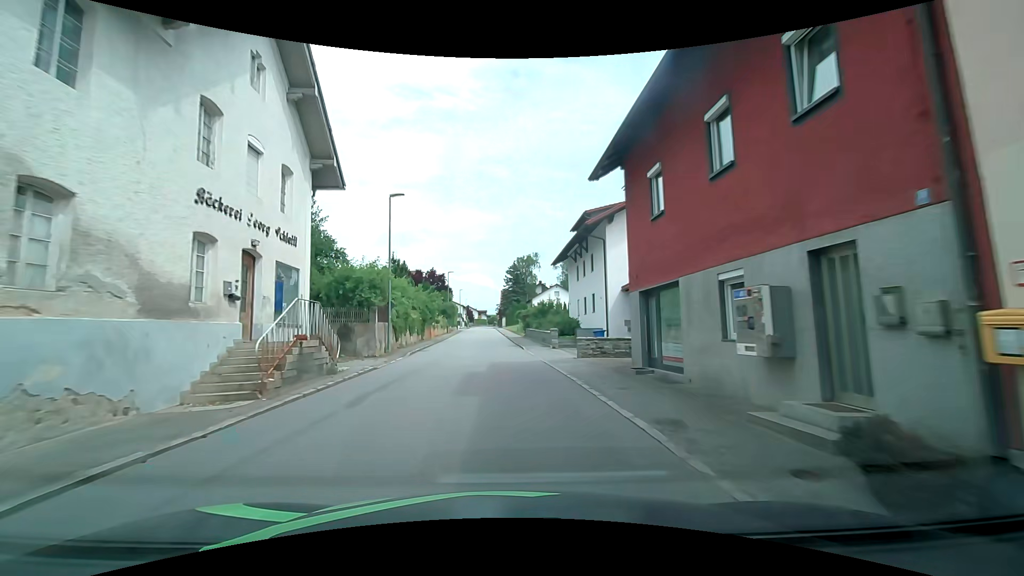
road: secondary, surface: asphalt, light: Day
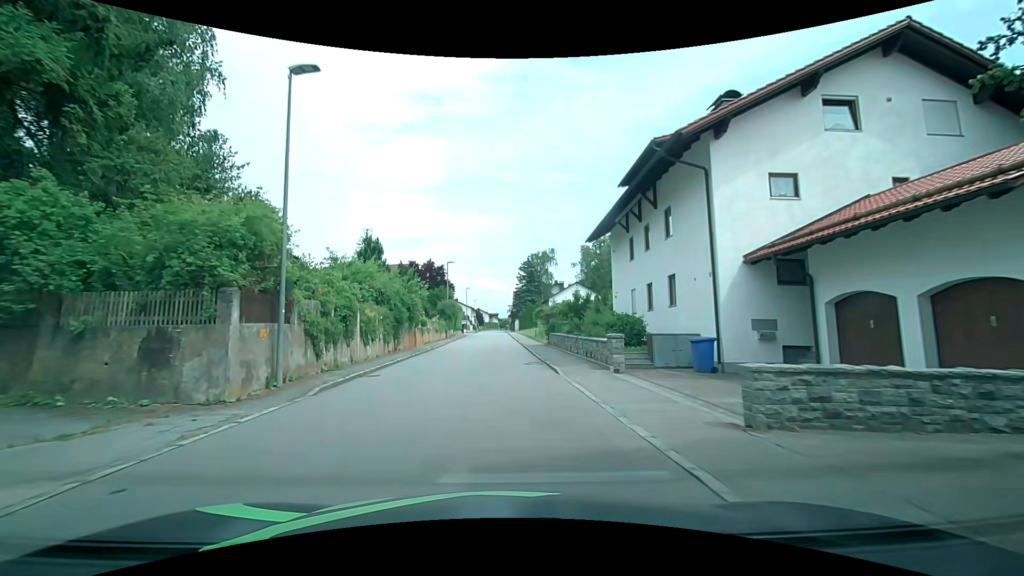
(-0.1, +13.9) m; -2°
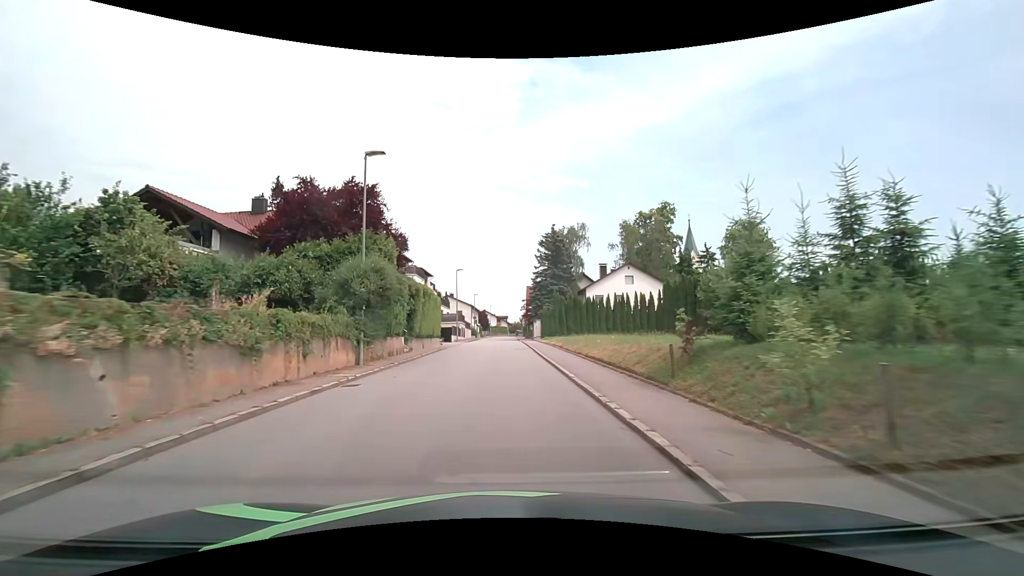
(-0.1, +35.0) m; -1°
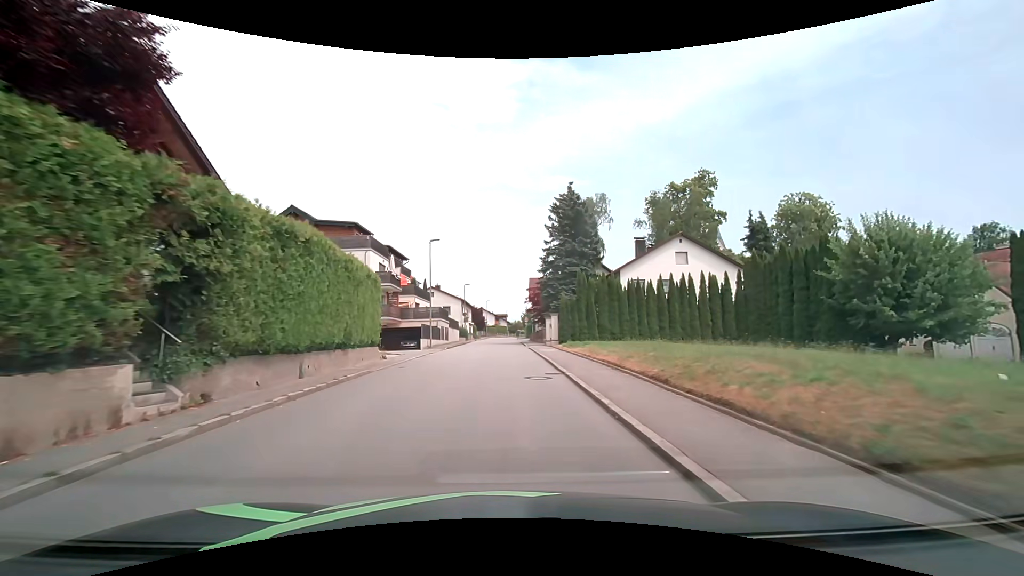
(+0.2, +19.6) m; +1°
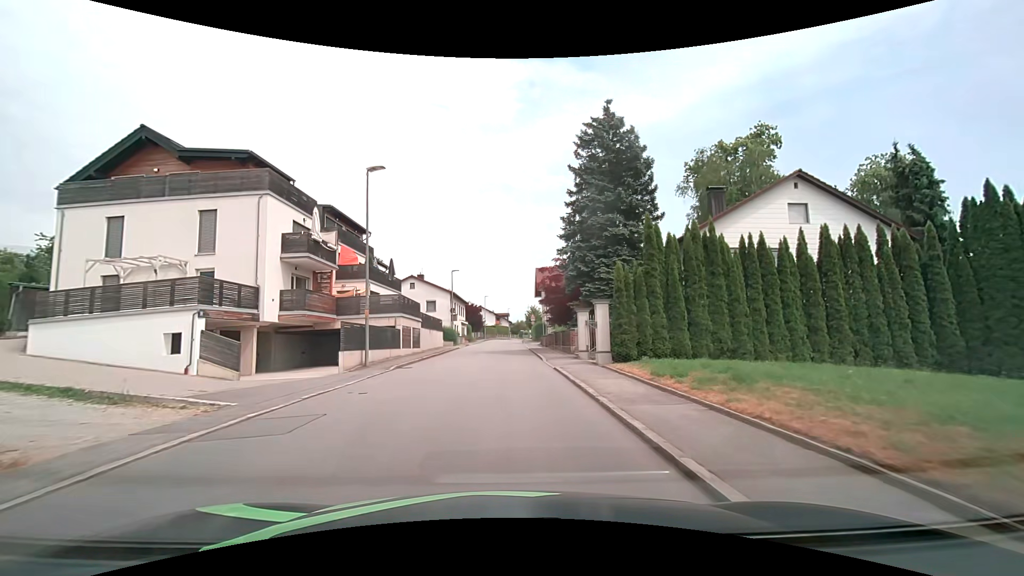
(0.0, +17.7) m; 0°
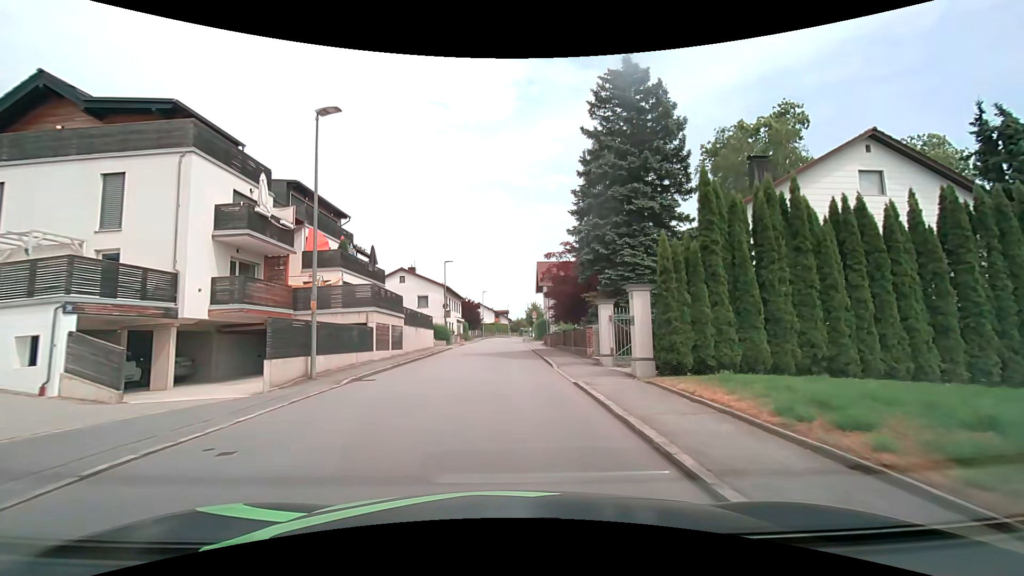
(0.0, +5.5) m; 0°
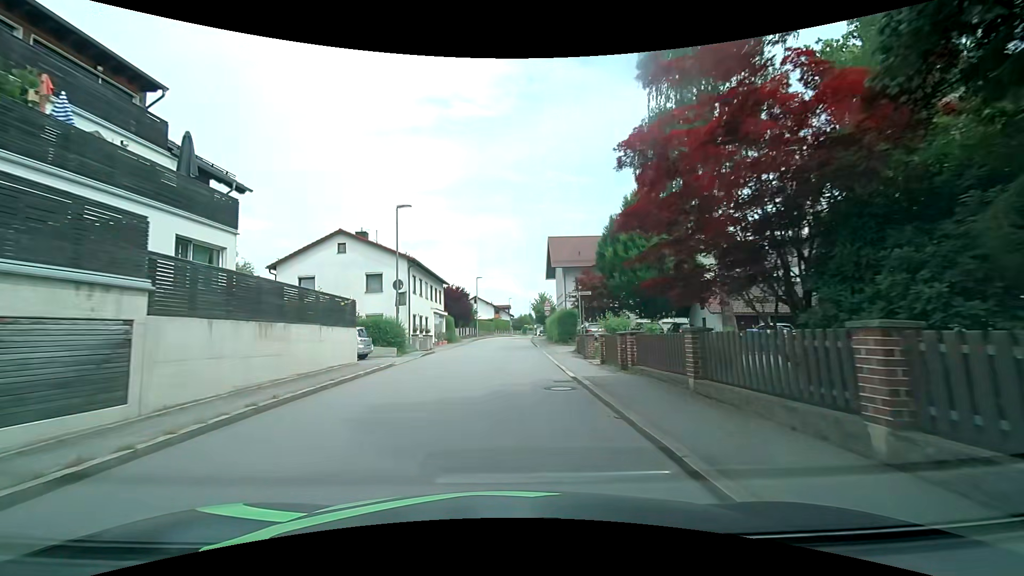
(+0.1, +20.5) m; 0°
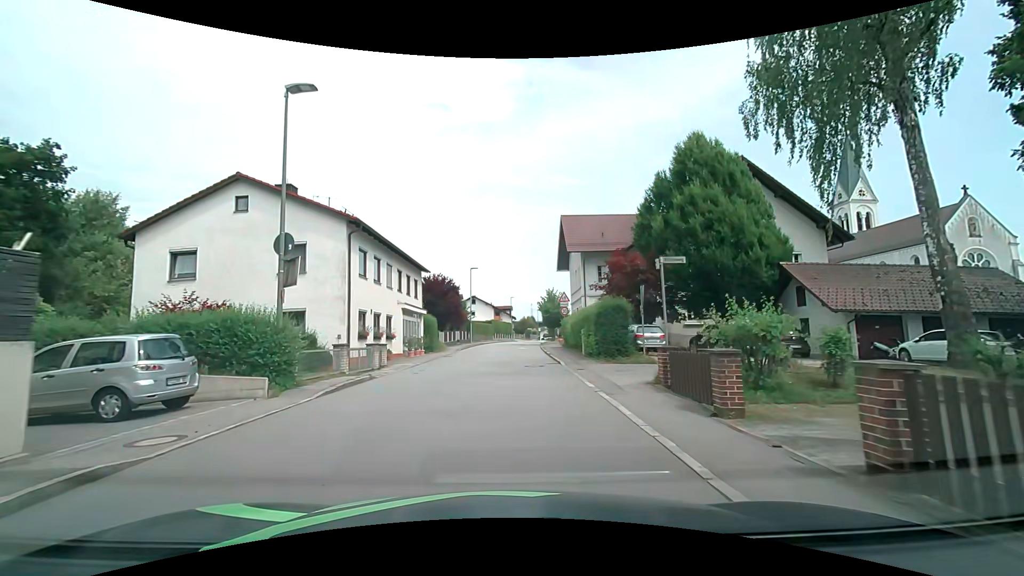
(-0.2, +13.5) m; 0°
(0, +10) (0, +20) (0, +30) (0, +40) (0, +50) (+1, +60) (+1, +70) (+2, +80) (+4, +90) (+5, +100) m
